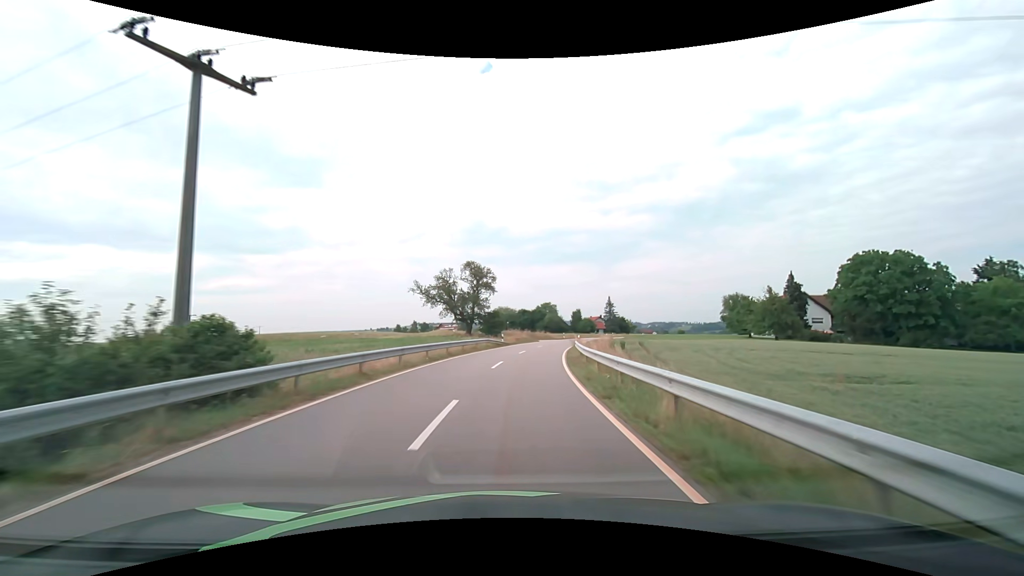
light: Day
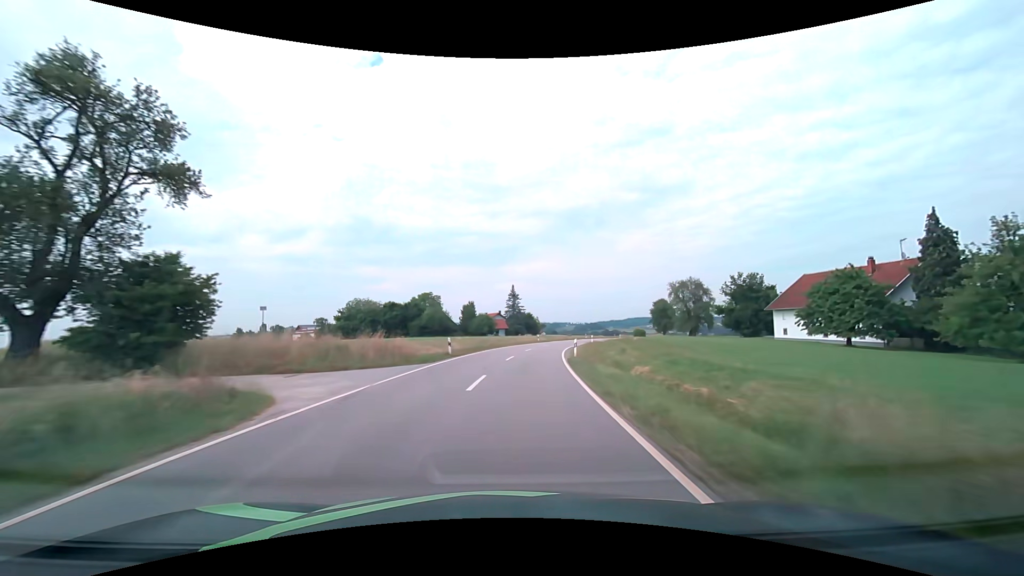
(+6.0, +55.1) m; +13°
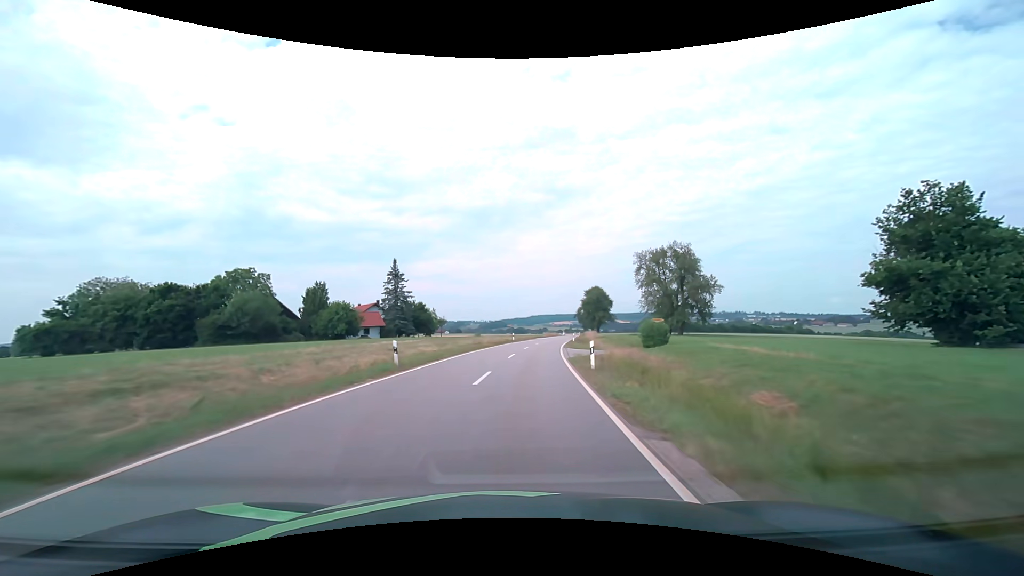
(+4.5, +47.6) m; +11°
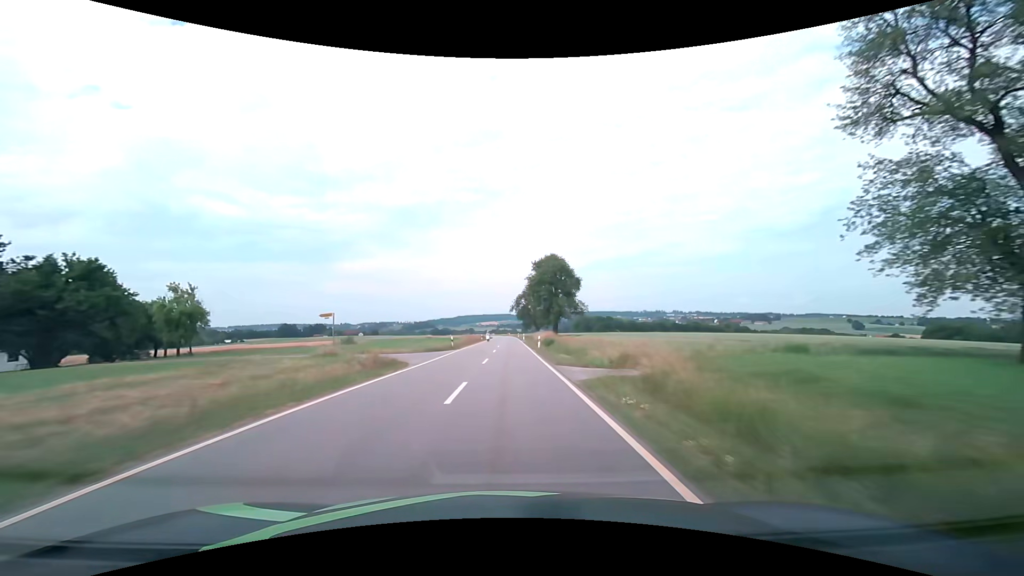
(+6.1, +63.7) m; +8°
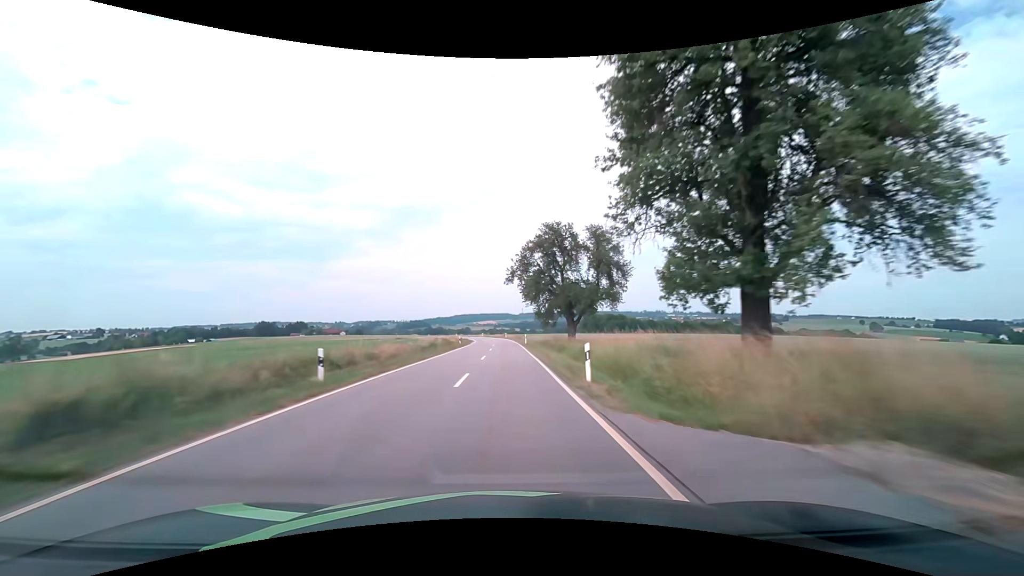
(+0.8, +70.6) m; 0°
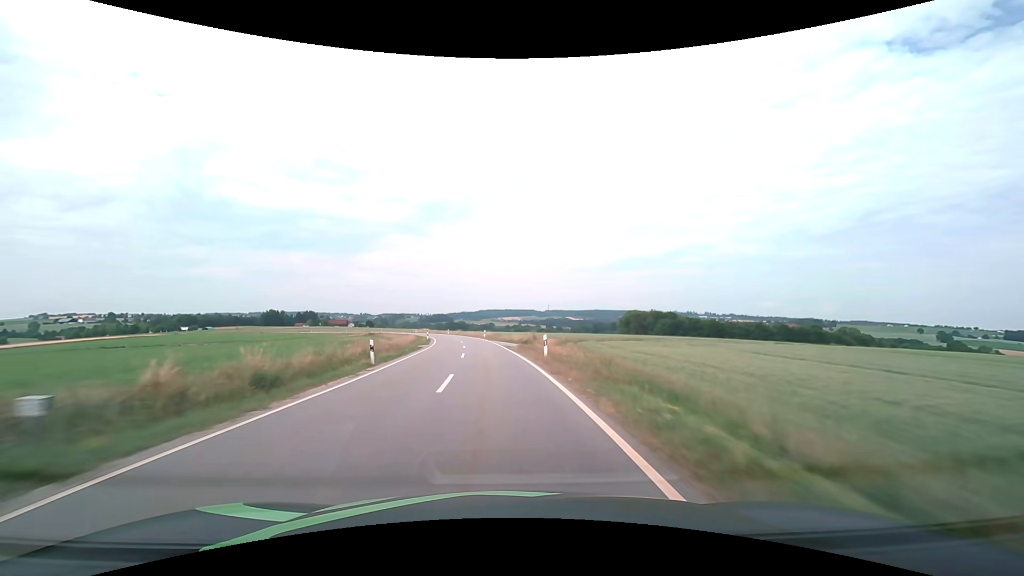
(-0.7, +74.7) m; -3°
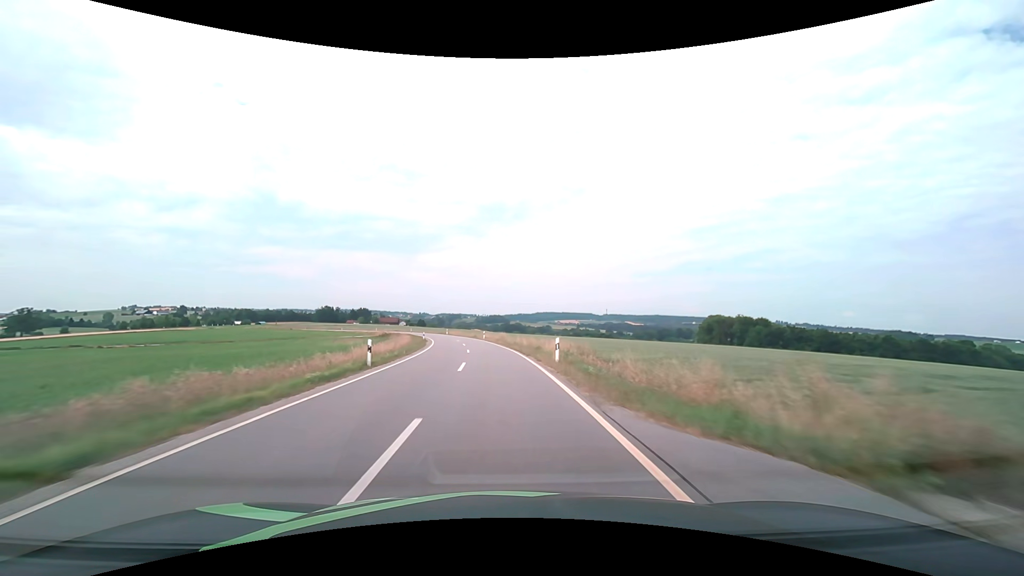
(-2.5, +43.5) m; -7°
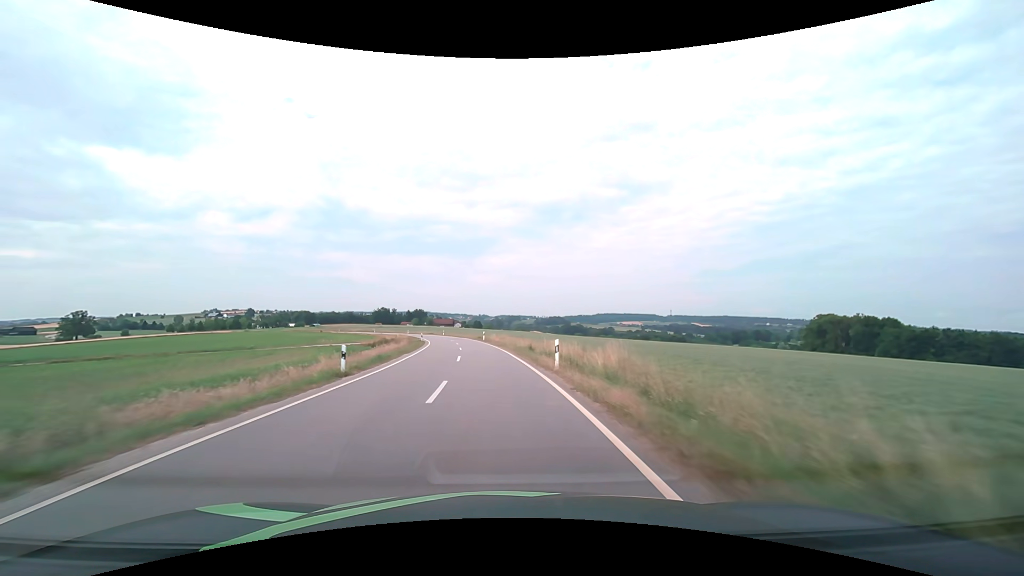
(-2.3, +42.9) m; -7°
(0, +10) (-1, +20) (-1, +30) (-2, +40) (-4, +50) (-5, +60) (-7, +70) (-9, +79) (-12, +89) (-14, +99) m
